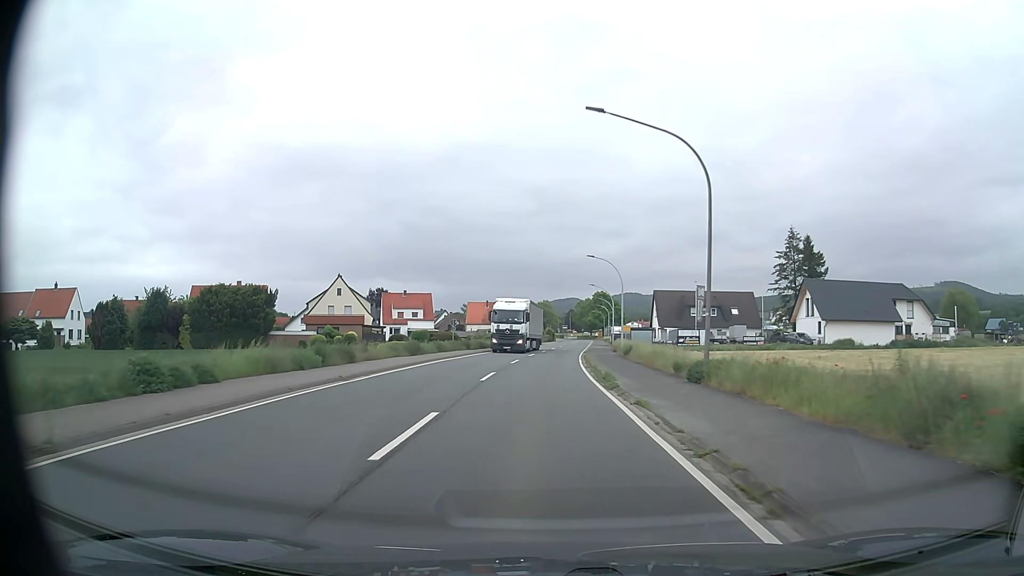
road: primary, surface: asphalt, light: Day
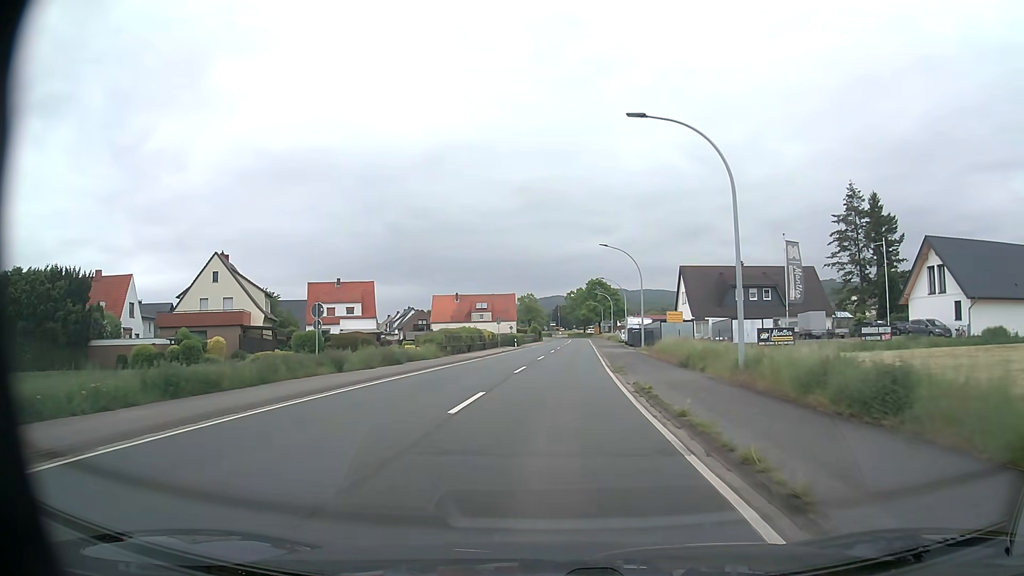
(+0.1, +32.5) m; +1°
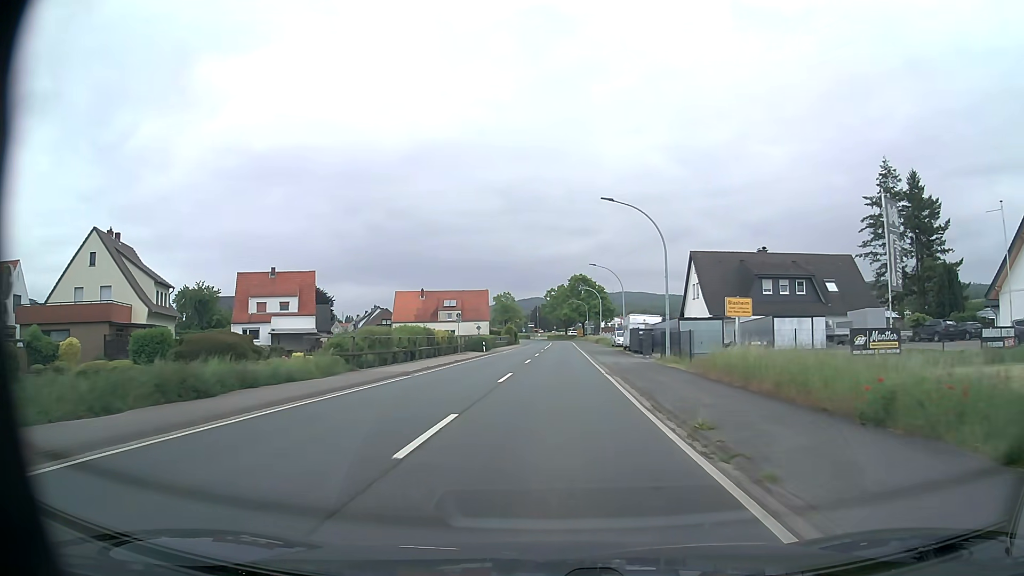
(+0.2, +16.2) m; +1°
(0, +10) (0, +20) (+1, +30) (+1, +40) (+1, +50) (+1, +60) (+2, +70) (+2, +80) (+2, +90) (+2, +100) m
